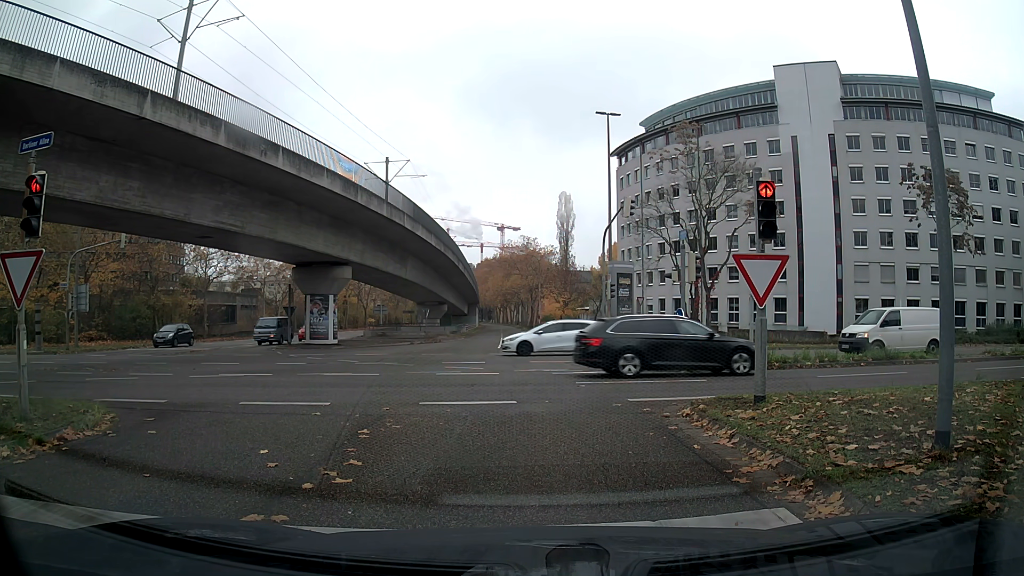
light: Day
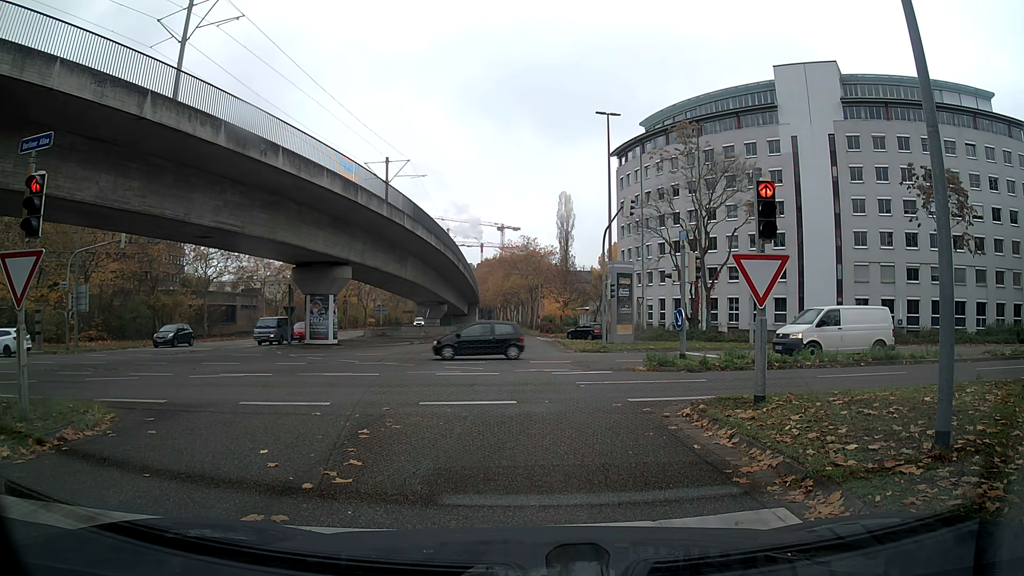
(0.0, 0.0) m; 0°
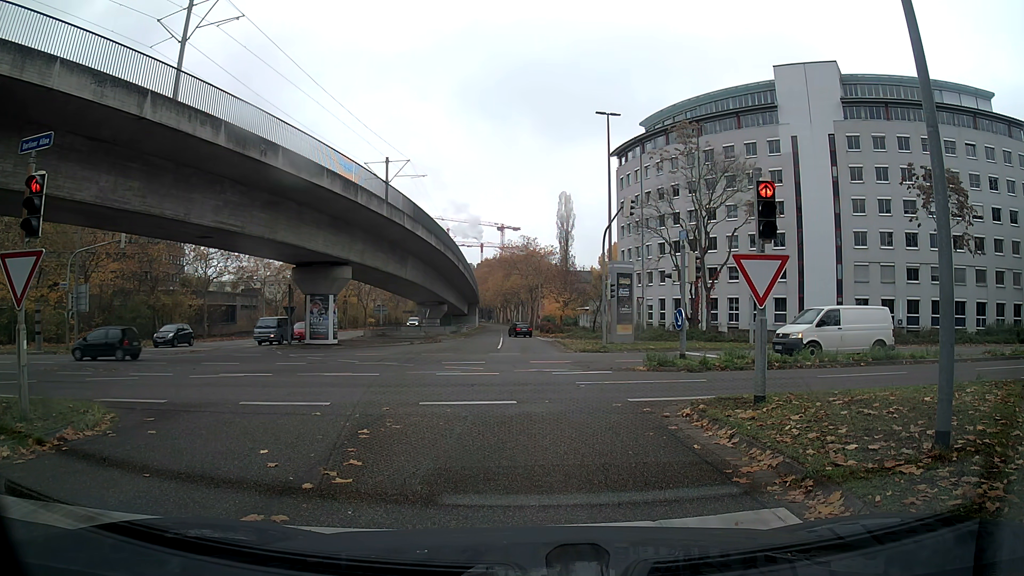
(0.0, 0.0) m; 0°
(0, +10) (0, +20) (0, +30) (0, +40) (-1, +50) (-1, +60) (-1, +70) (-2, +80) (-2, +90) (-3, +100) m
